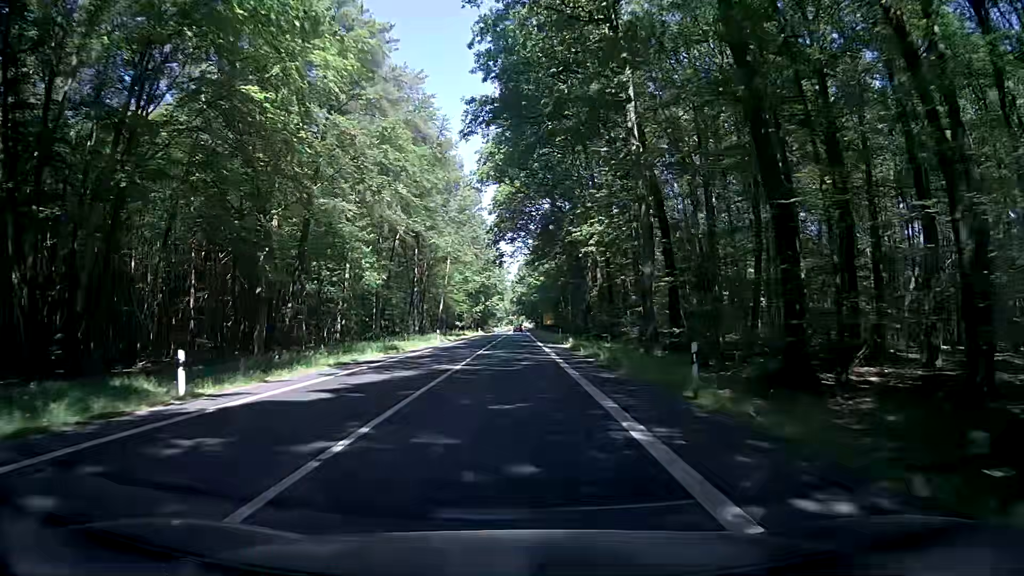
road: secondary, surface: asphalt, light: Day
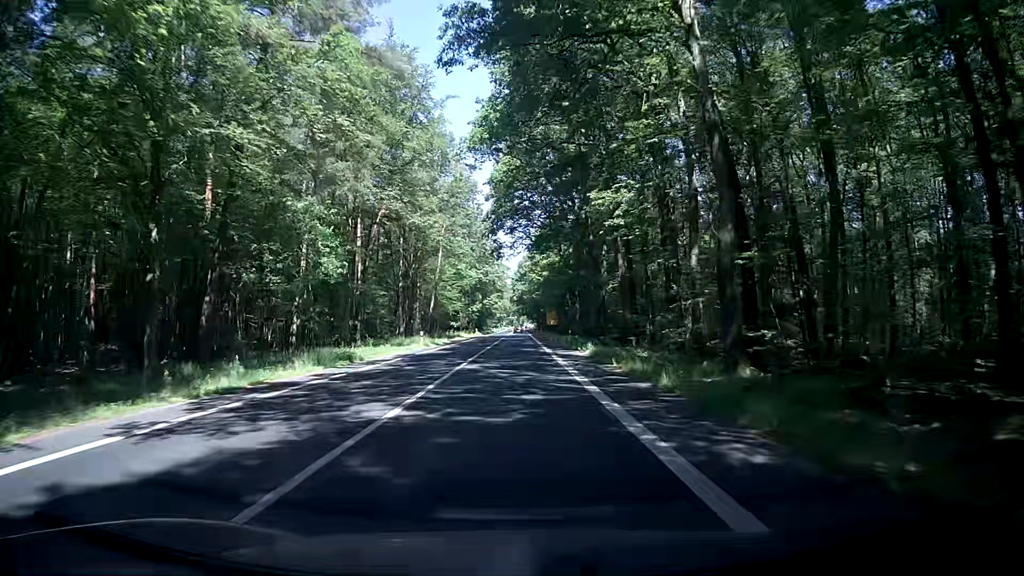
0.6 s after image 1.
(+0.1, +11.3) m; +1°
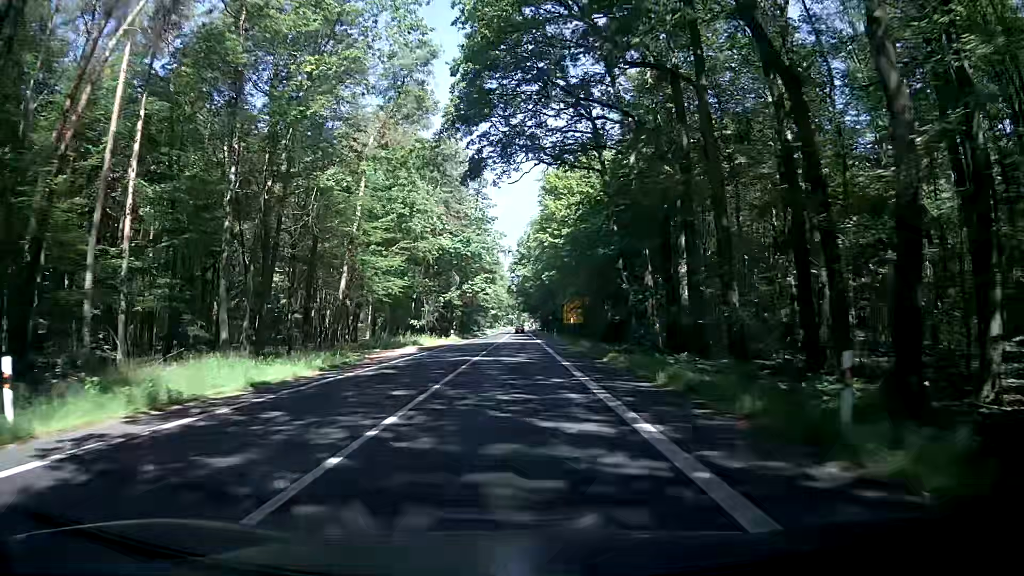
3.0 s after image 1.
(-0.3, +45.1) m; 0°
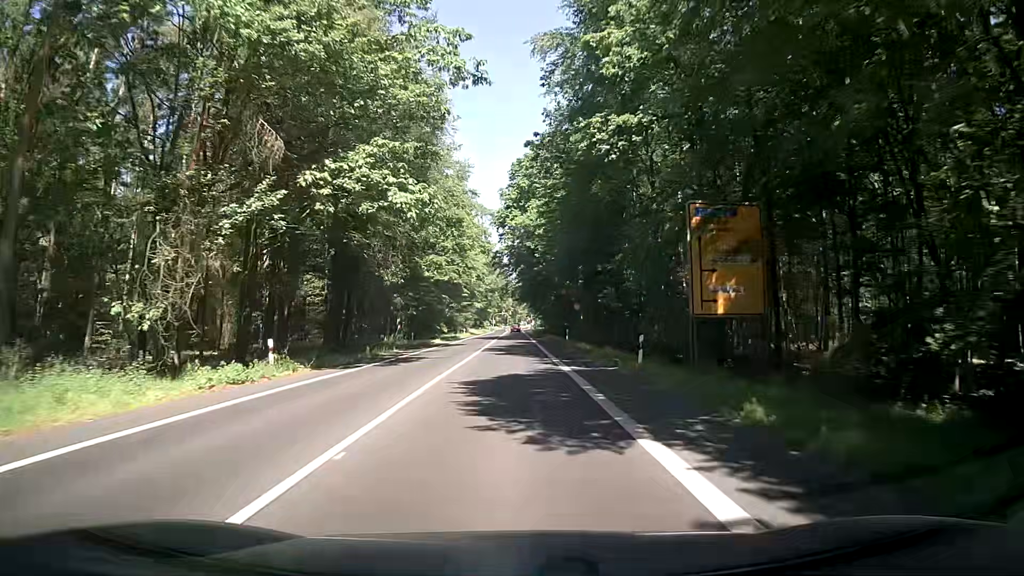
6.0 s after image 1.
(+0.1, +56.3) m; 0°
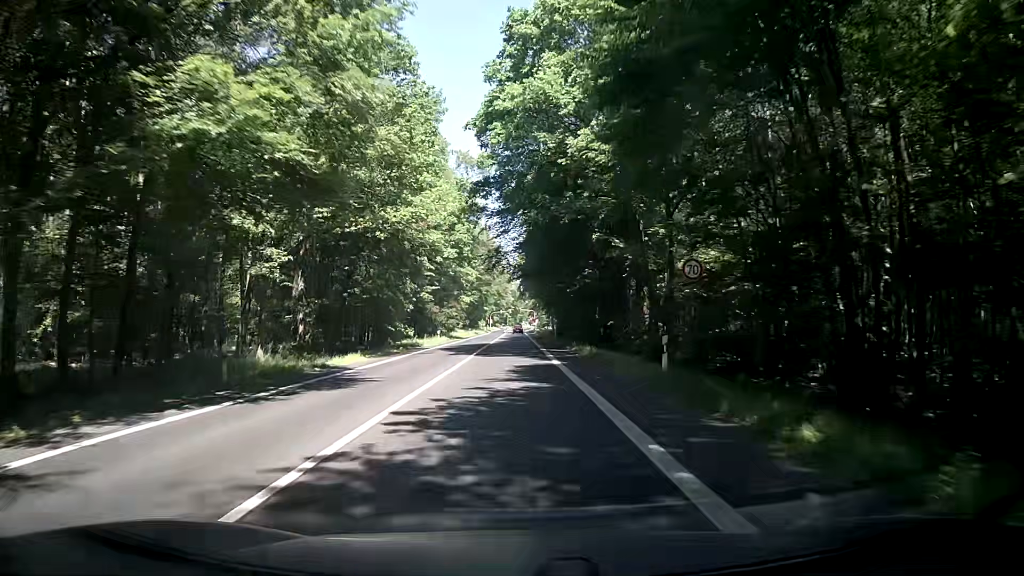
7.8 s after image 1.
(+0.1, +33.8) m; 0°
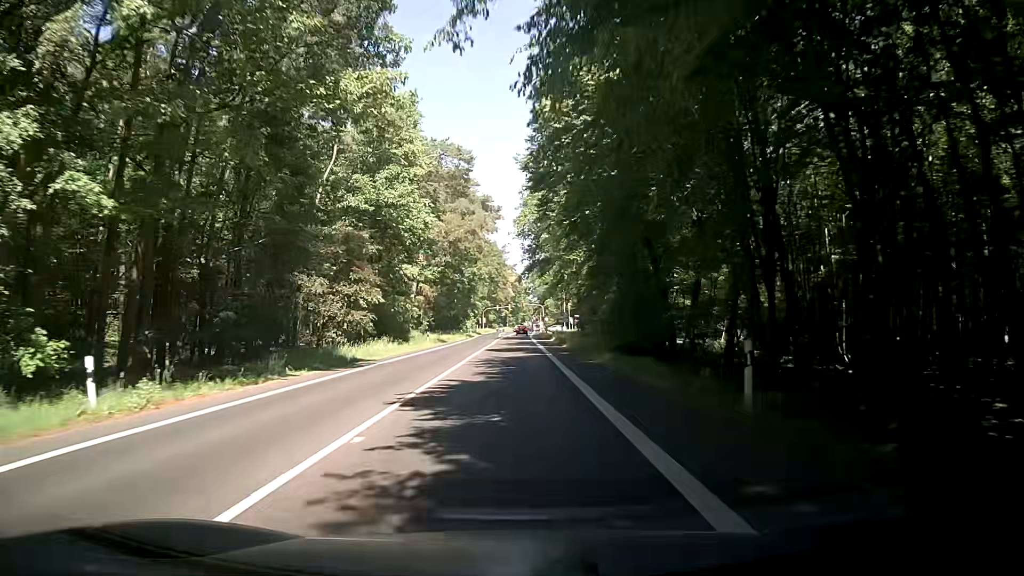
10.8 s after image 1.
(-0.1, +56.5) m; 0°
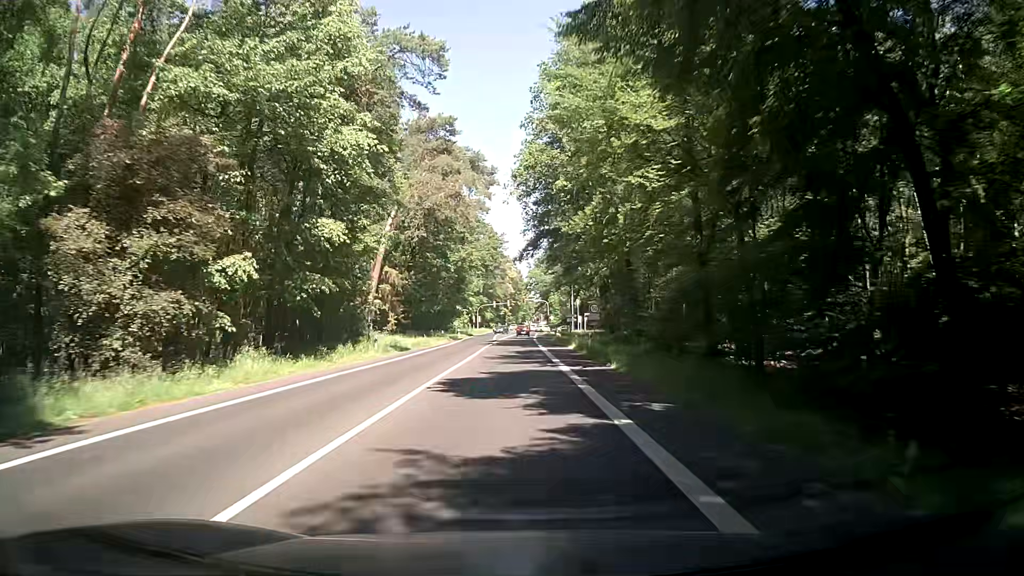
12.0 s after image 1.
(-0.2, +22.6) m; -1°
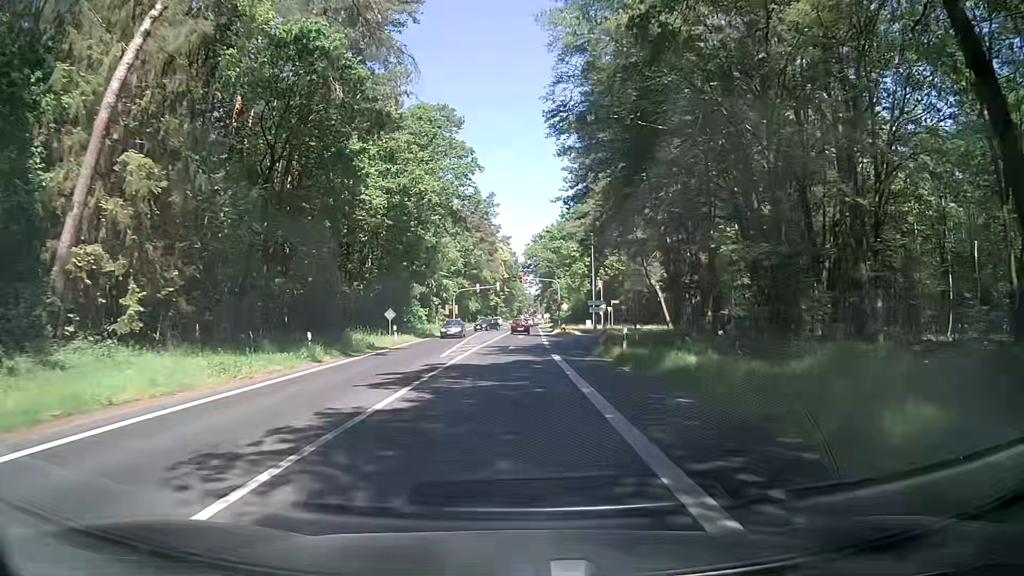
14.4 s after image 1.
(+0.3, +43.0) m; +1°
